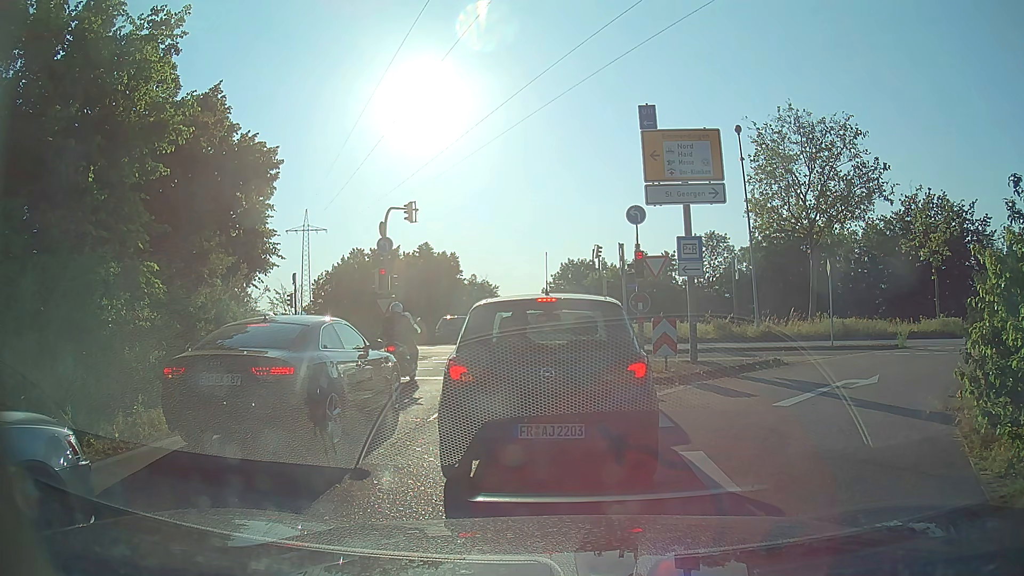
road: trunk_link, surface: asphalt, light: Day
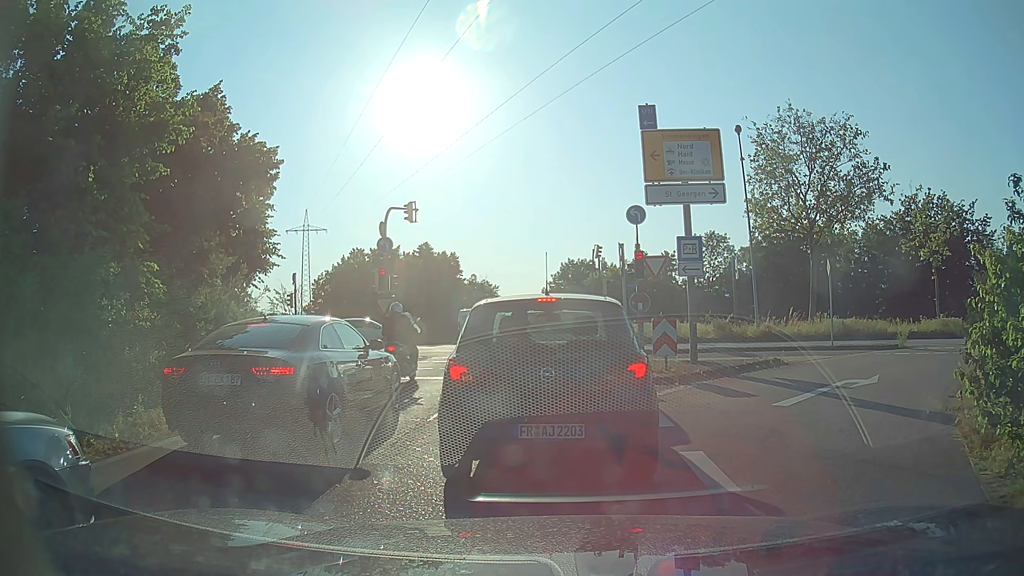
(0.0, 0.0) m; 0°
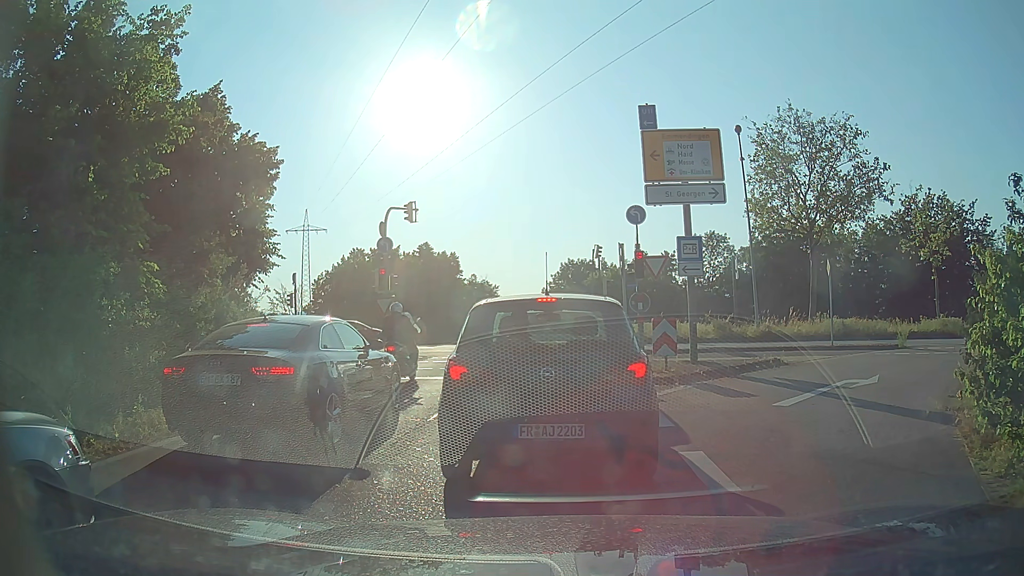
(0.0, 0.0) m; 0°
